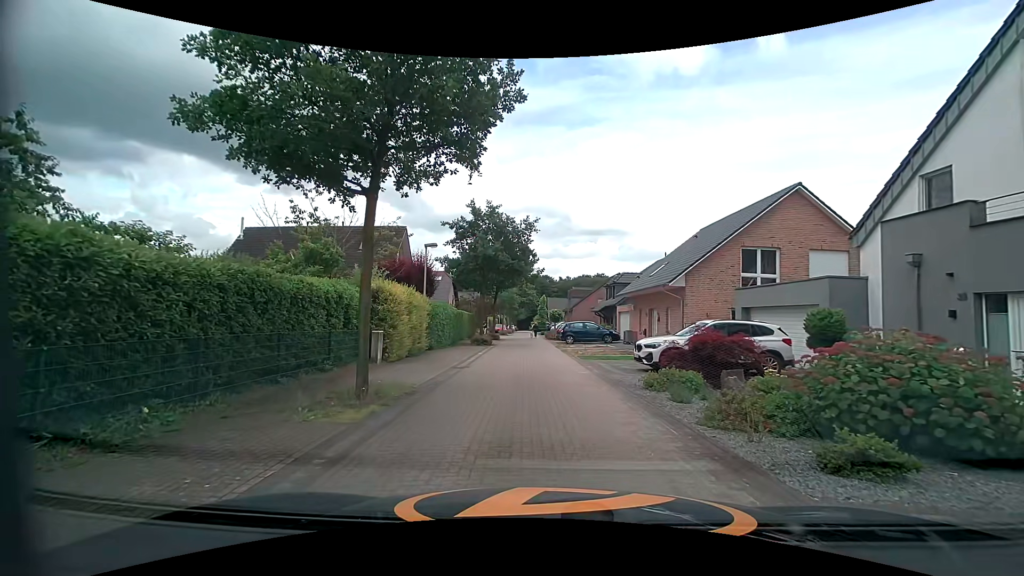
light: Day
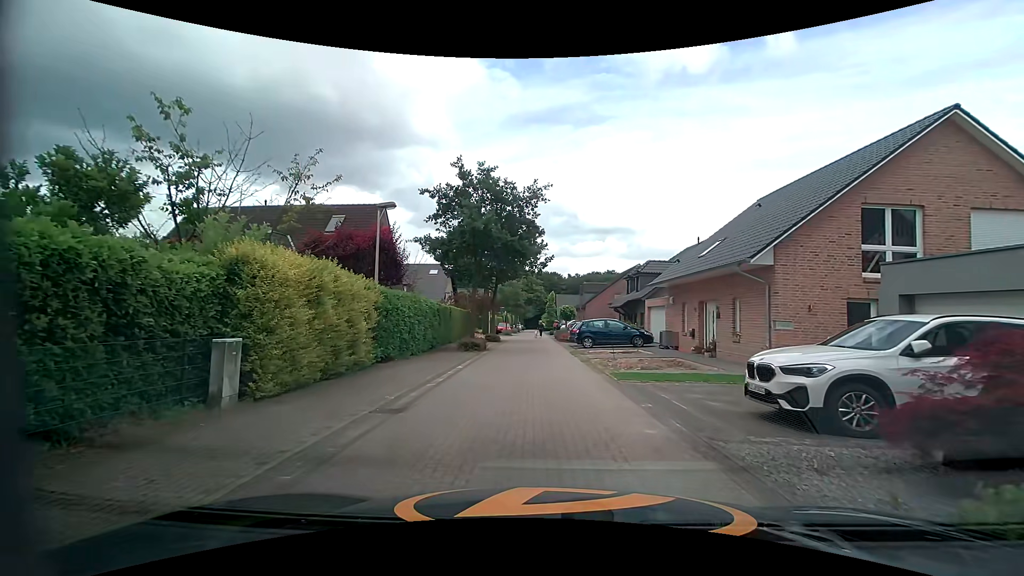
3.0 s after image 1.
(+0.1, +8.0) m; +1°
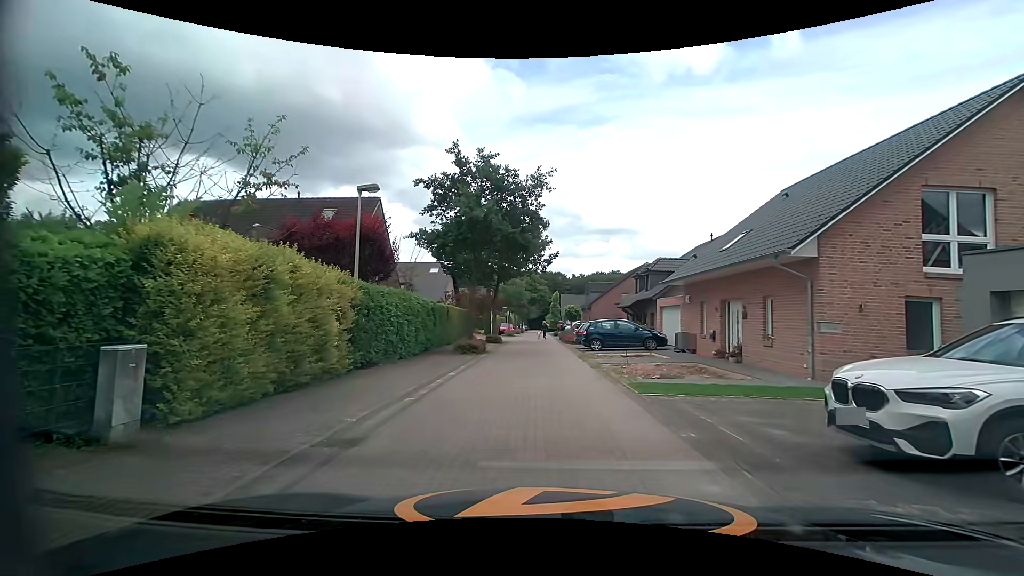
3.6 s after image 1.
(0.0, +2.1) m; -2°
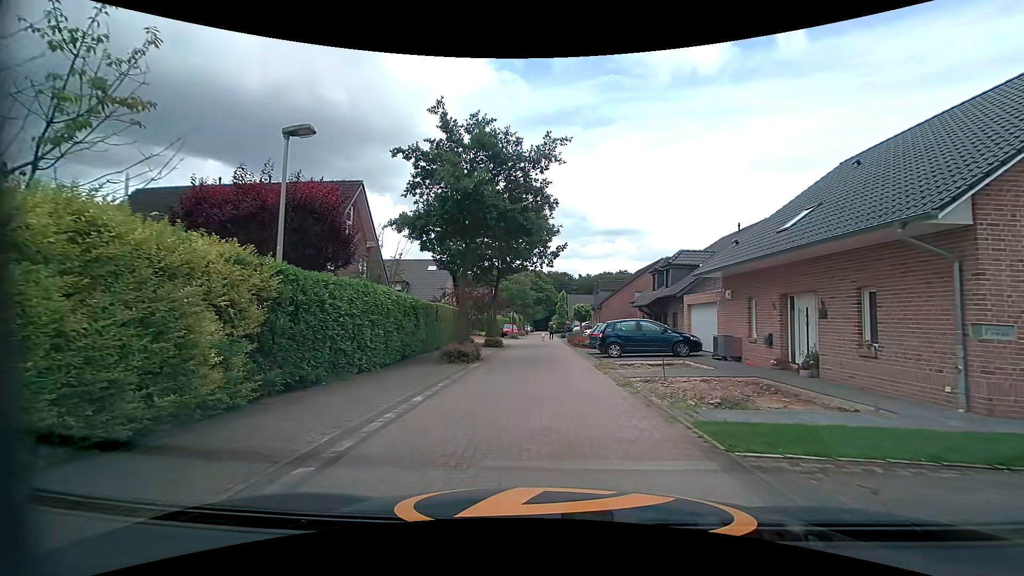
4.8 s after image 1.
(0.0, +4.3) m; 0°
